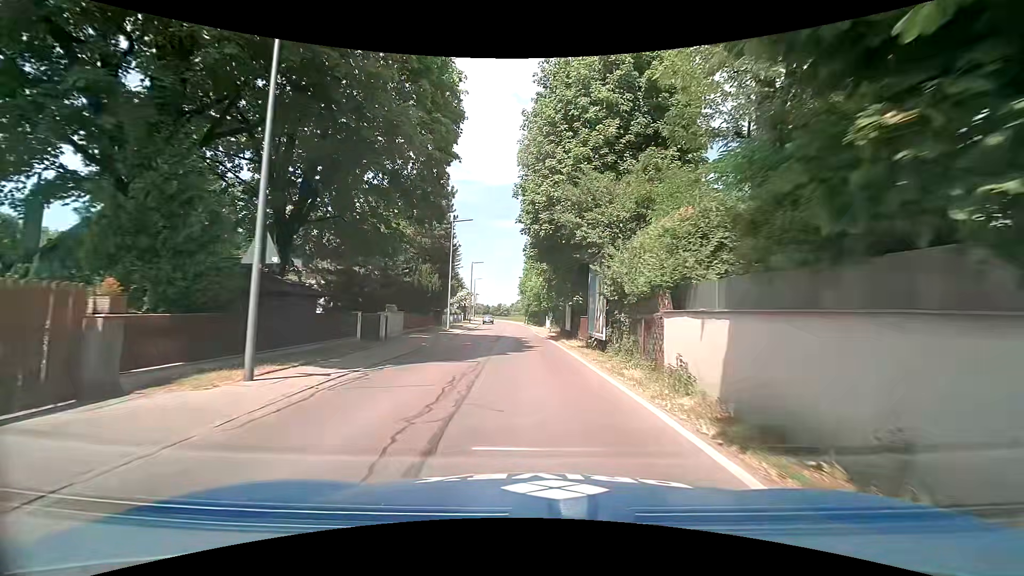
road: tertiary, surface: asphalt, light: Day
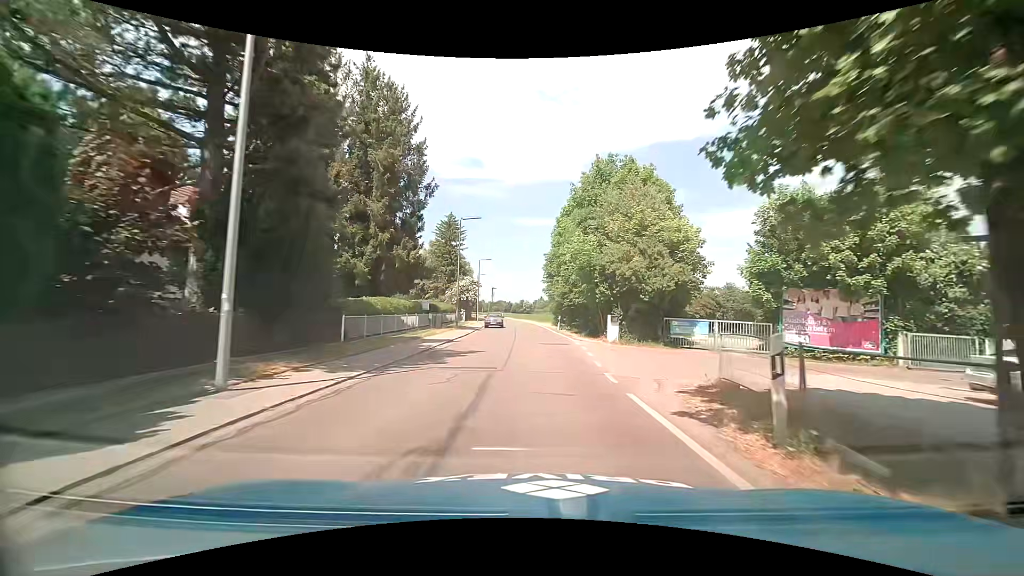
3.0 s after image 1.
(-1.2, +30.2) m; -1°
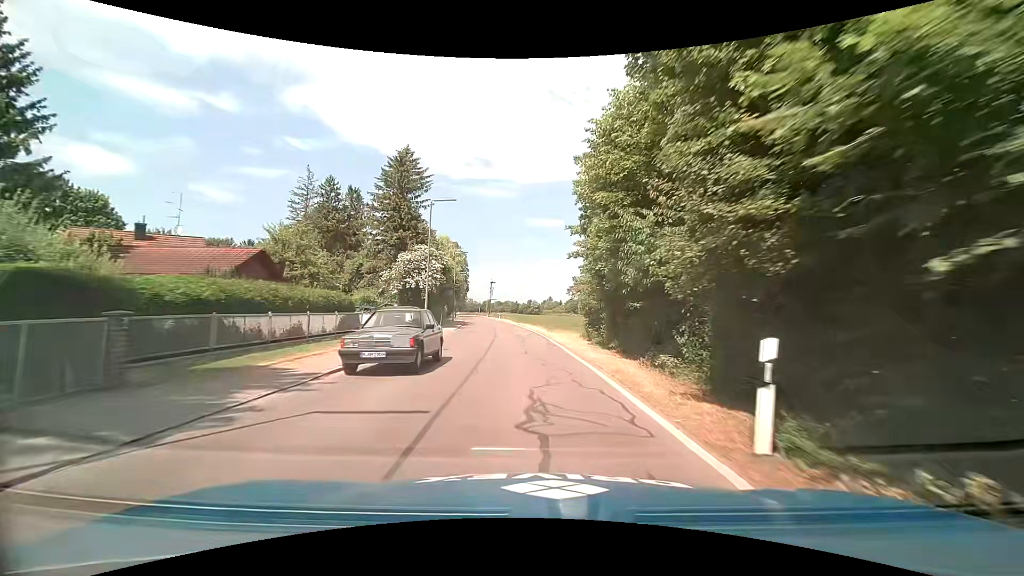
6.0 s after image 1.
(-0.8, +34.7) m; -3°
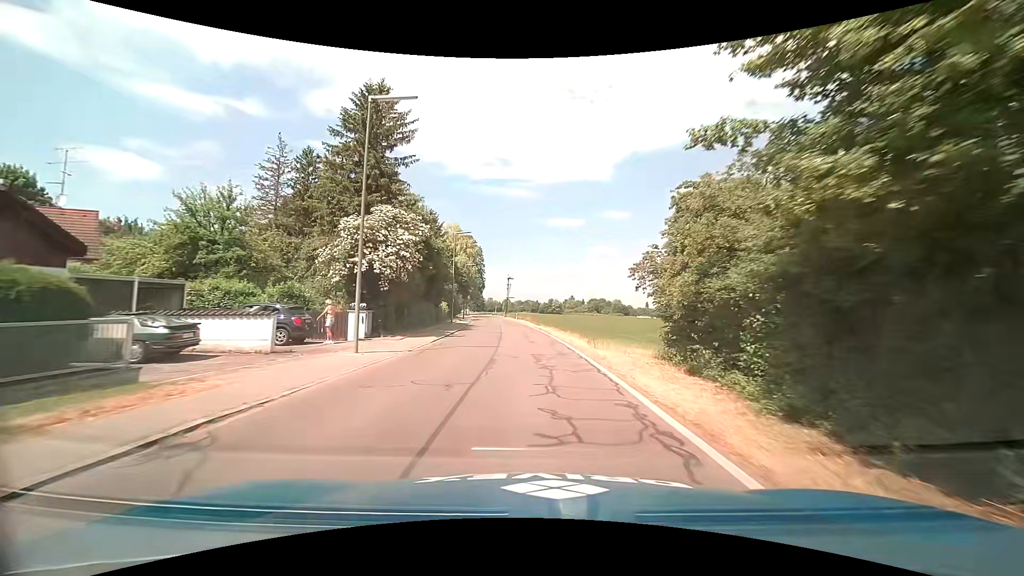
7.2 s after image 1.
(-0.1, +15.2) m; -1°
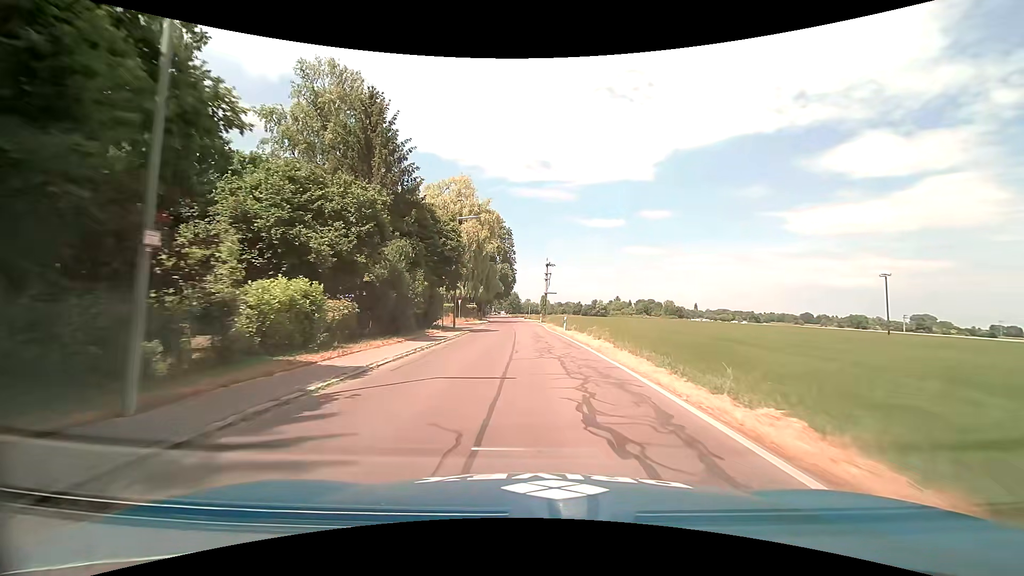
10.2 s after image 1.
(-1.8, +39.2) m; -4°
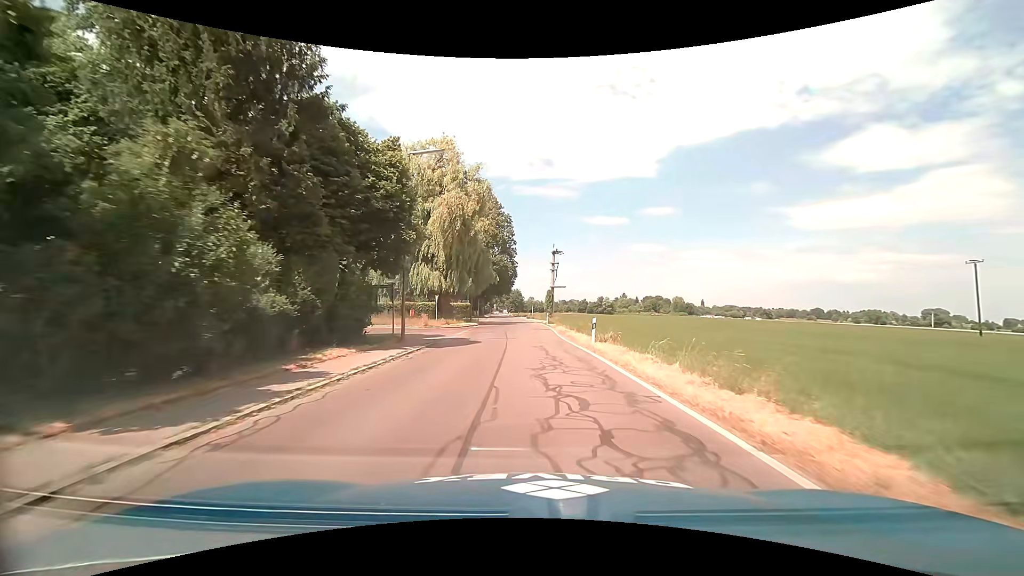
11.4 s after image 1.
(-0.1, +15.1) m; -1°
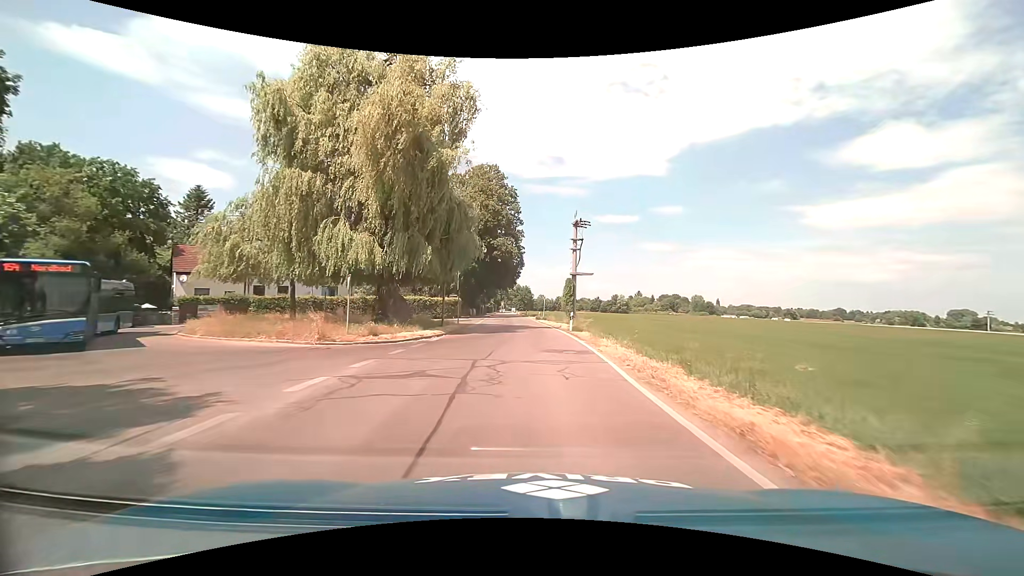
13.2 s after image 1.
(-0.2, +21.3) m; -1°
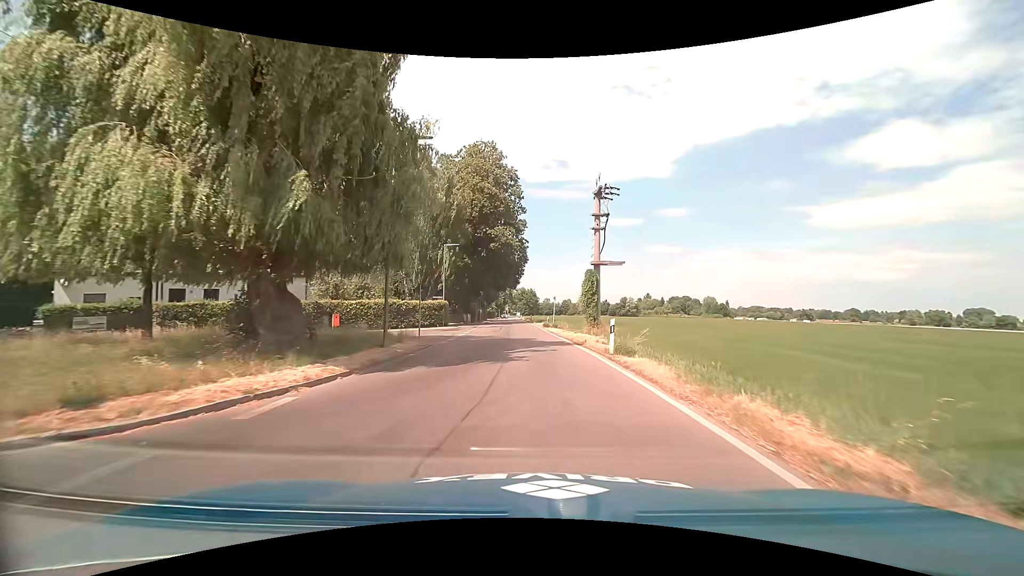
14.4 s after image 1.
(0.0, +13.5) m; -1°
(0, +10) (0, +20) (0, +30) (-1, +40) (-1, +50) (-1, +60) (-2, +70) (-2, +80) (-3, +90) (-3, +100) m
